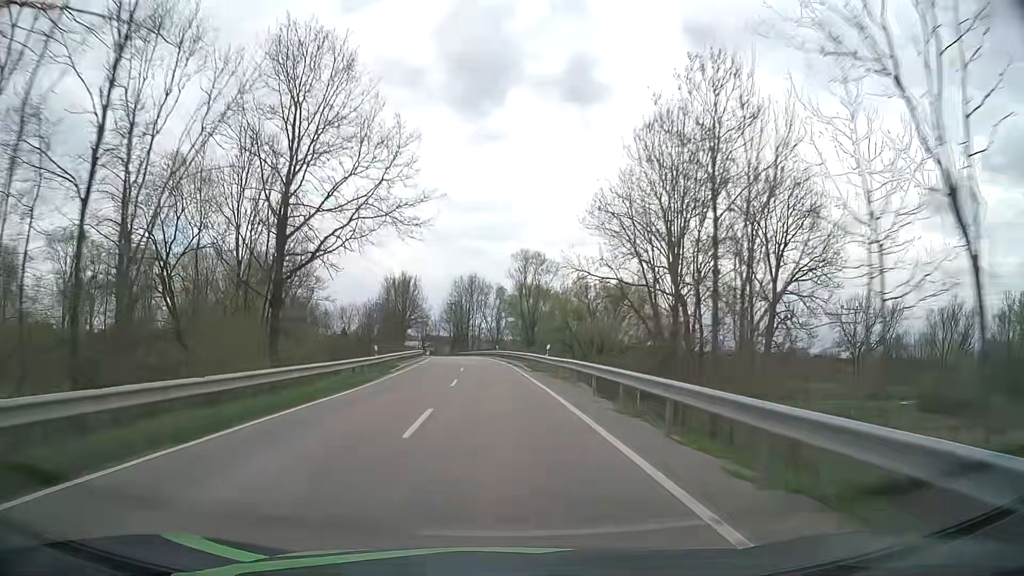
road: tertiary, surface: asphalt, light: Day
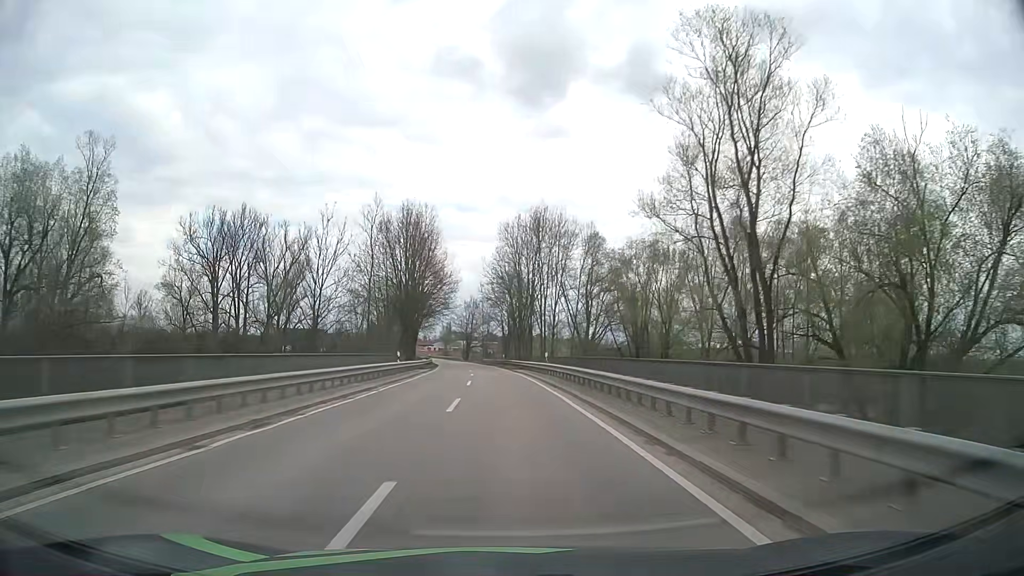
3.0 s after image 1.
(-3.4, +67.5) m; -6°
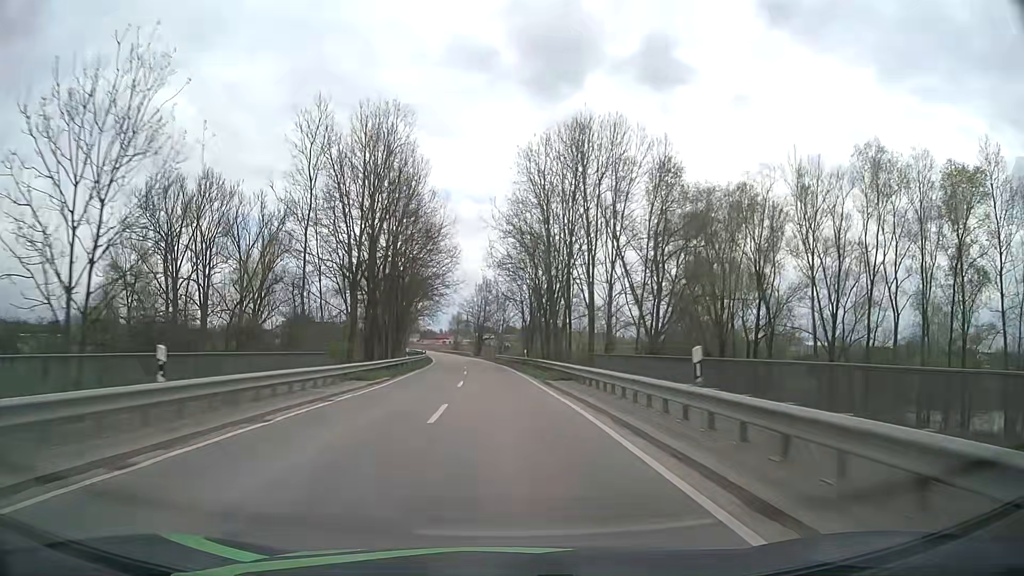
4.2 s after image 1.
(-0.2, +27.1) m; -1°
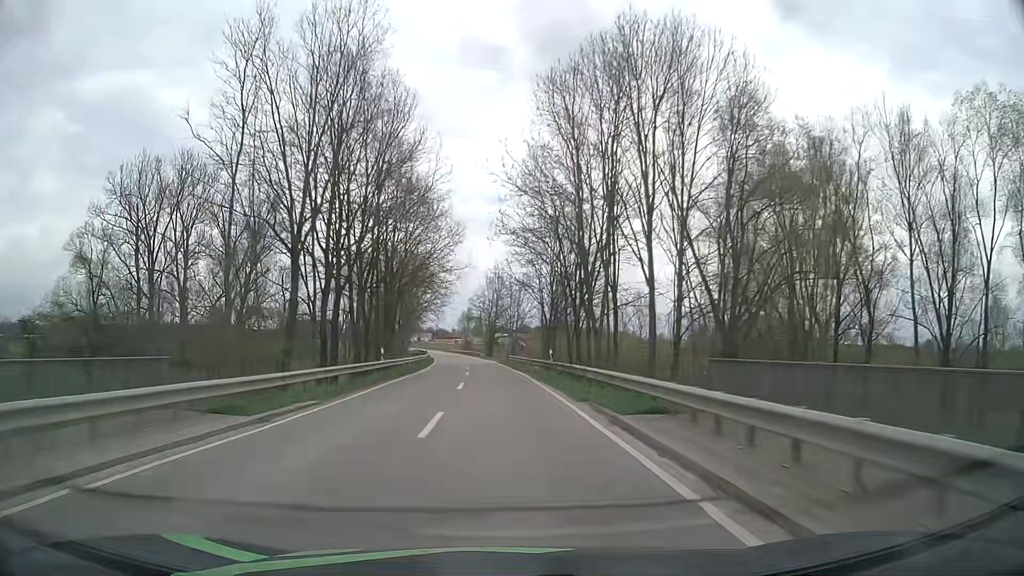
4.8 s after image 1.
(-0.1, +13.7) m; -1°
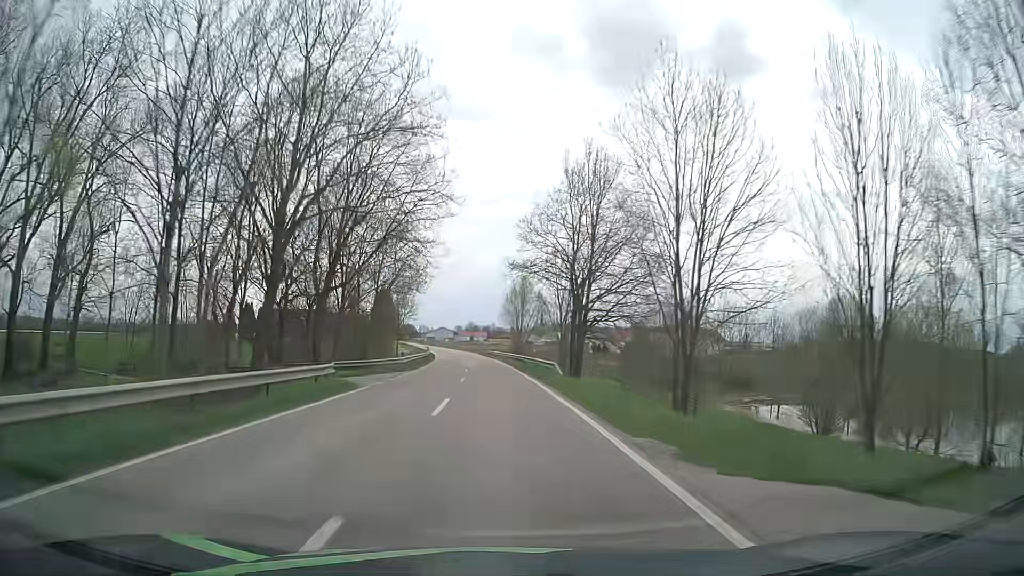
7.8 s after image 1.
(-3.2, +69.8) m; -5°
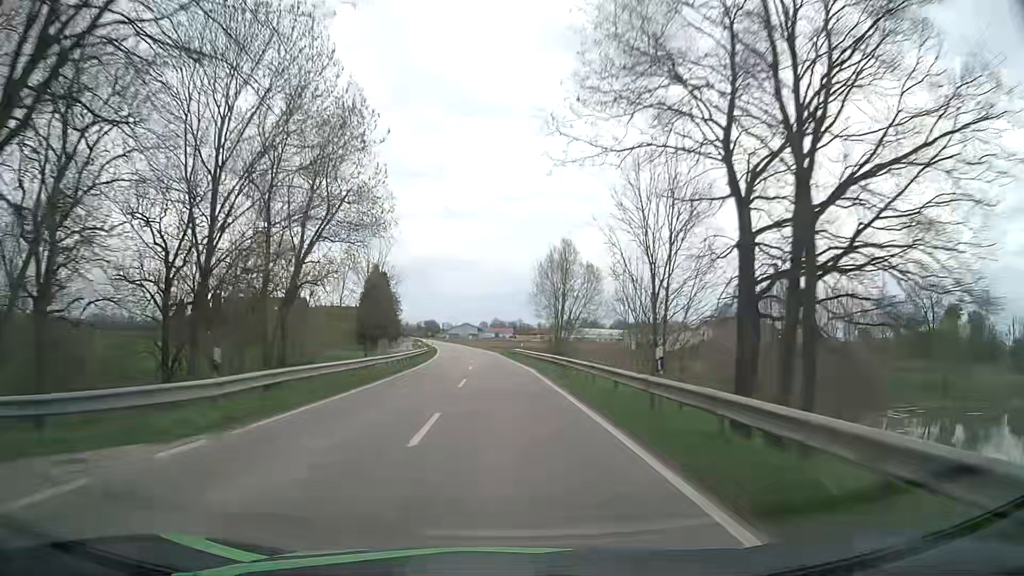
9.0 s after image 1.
(-0.6, +28.6) m; -2°
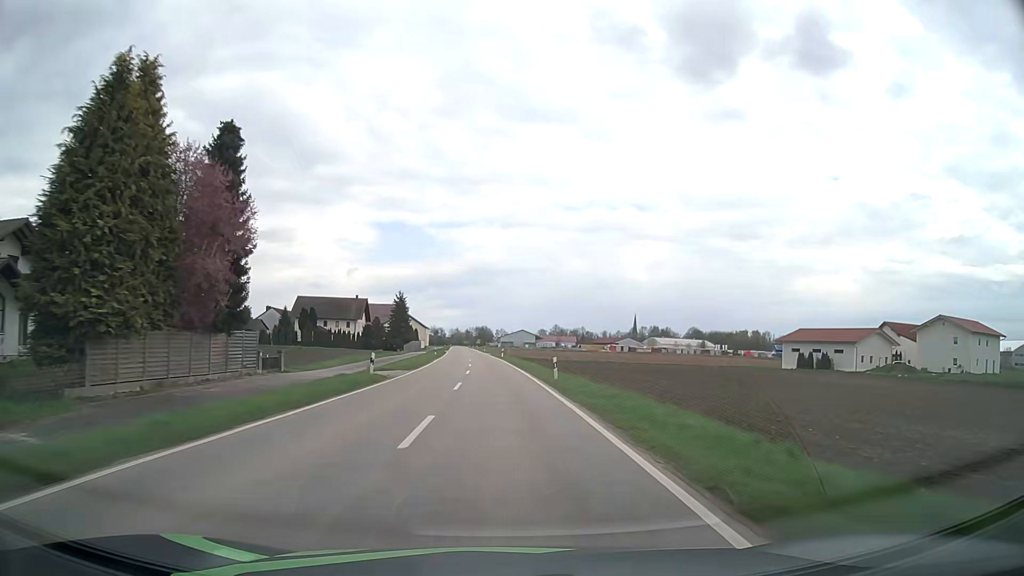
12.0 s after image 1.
(-3.0, +72.3) m; -5°
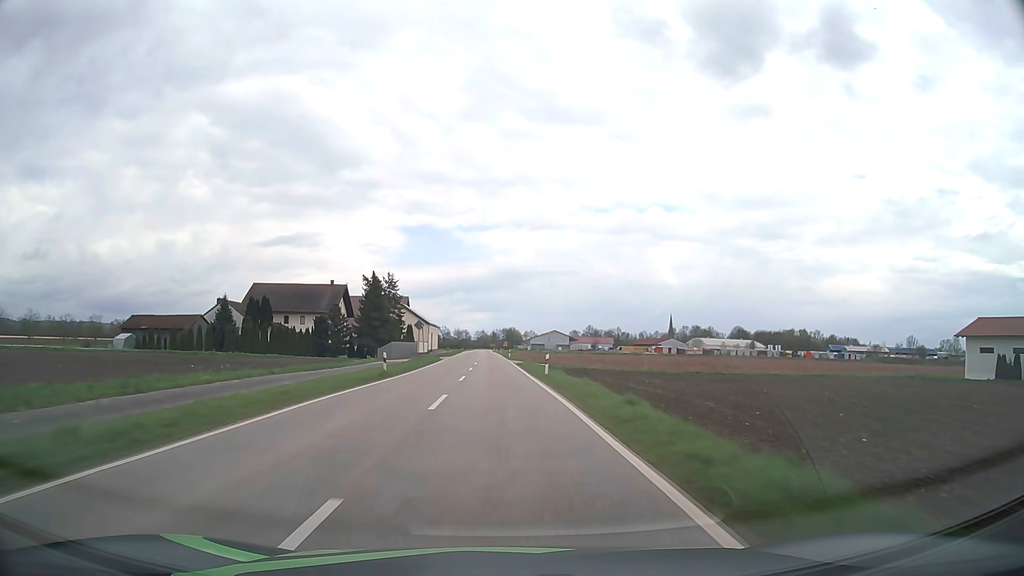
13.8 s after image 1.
(-0.9, +43.8) m; -2°
(0, +10) (0, +20) (0, +30) (-1, +40) (-1, +50) (-1, +60) (-1, +70) (-2, +80) (-2, +90) (-2, +100) m
